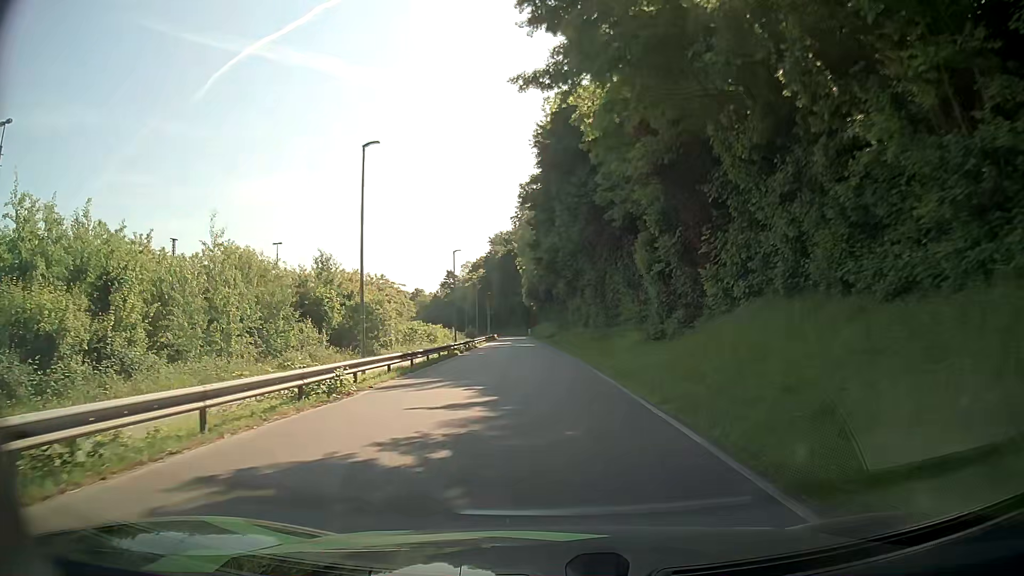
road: residential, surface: asphalt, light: Day
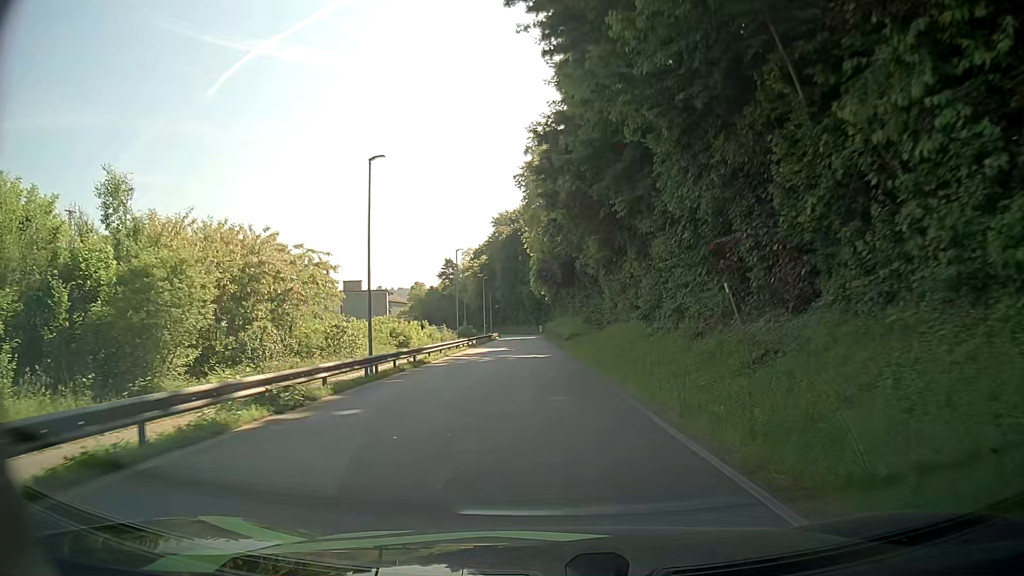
(-0.6, +29.8) m; -1°
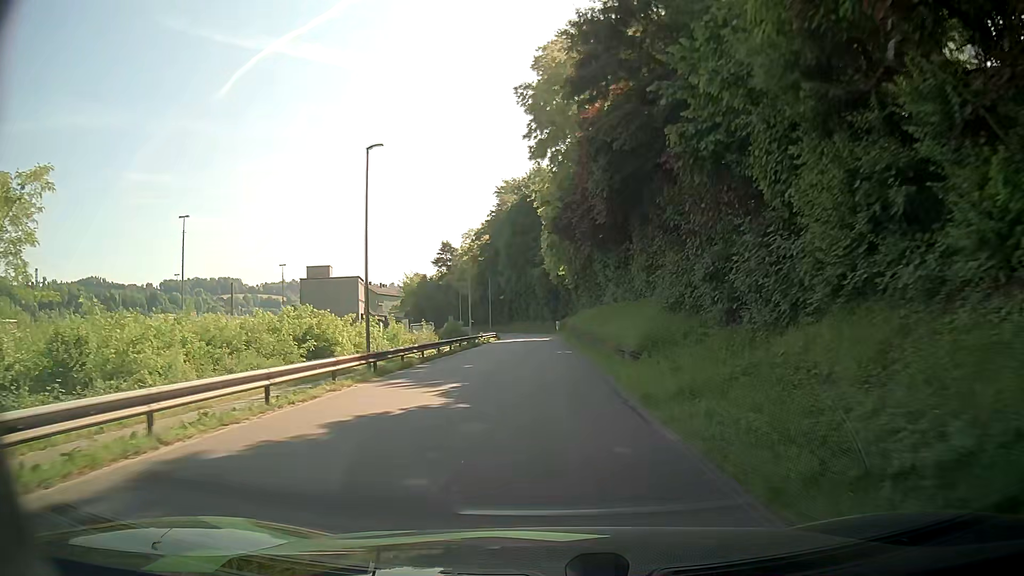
(-0.6, +31.5) m; -1°
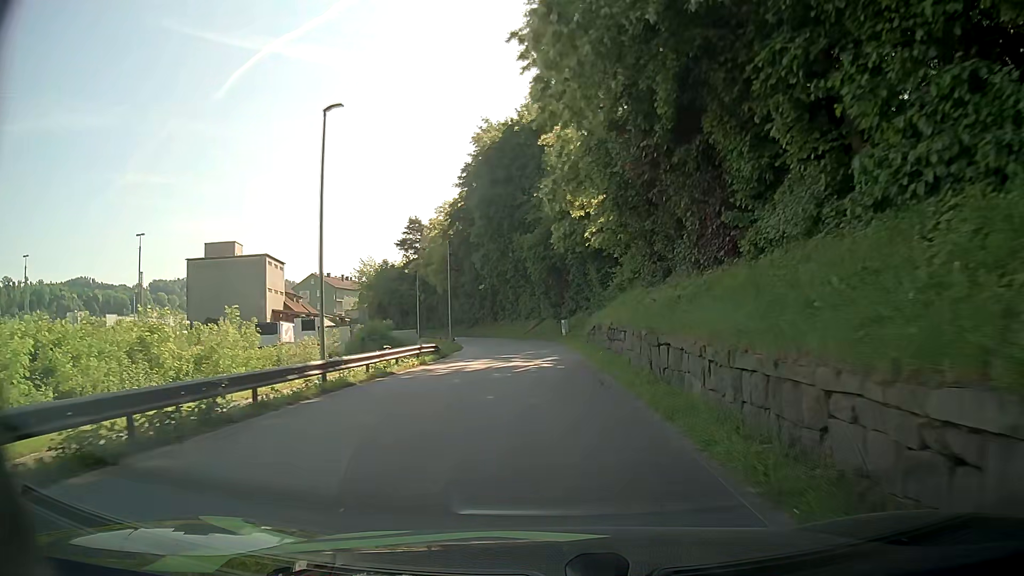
(-0.5, +36.2) m; -1°
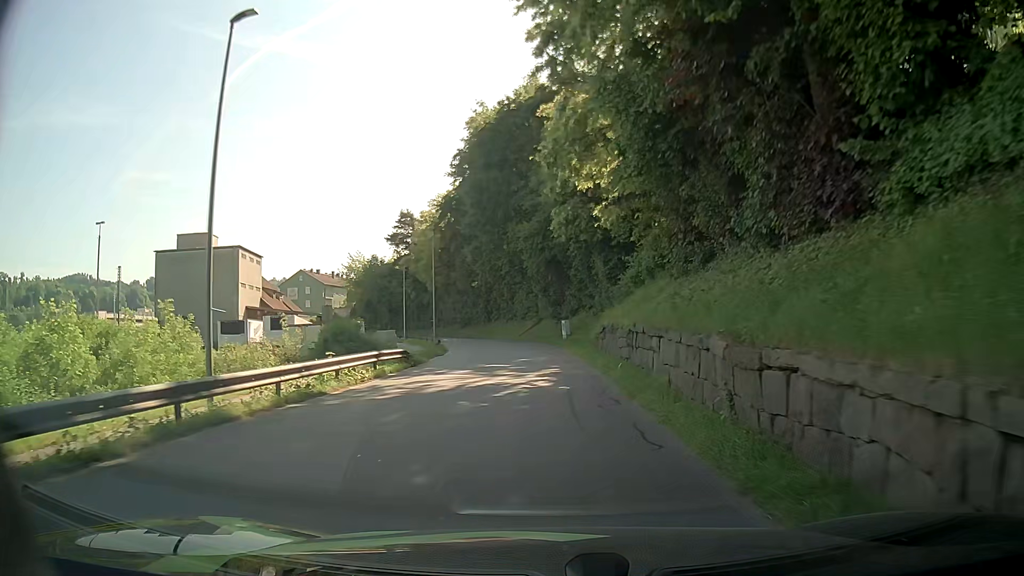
(+0.1, +6.6) m; +1°
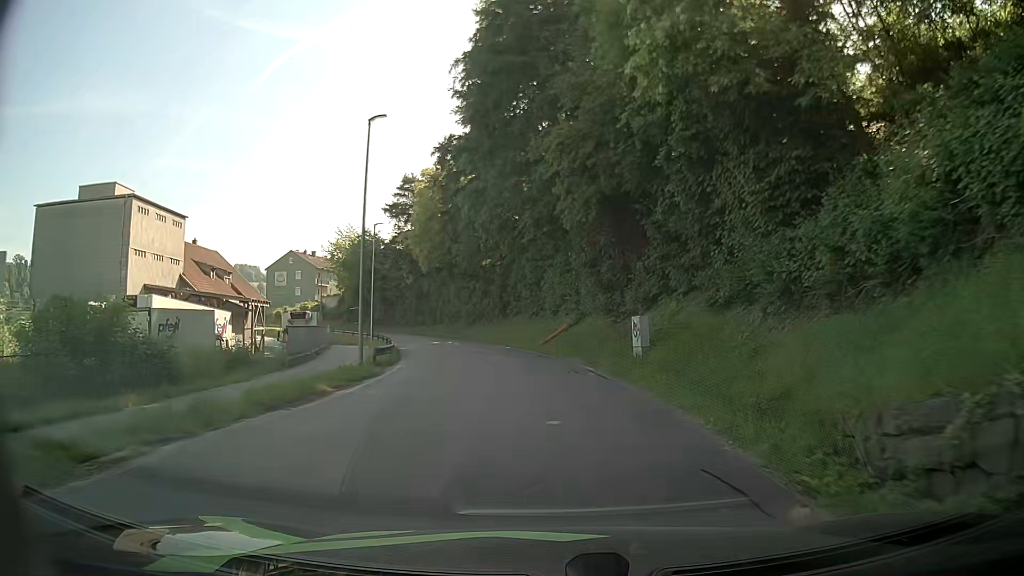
(-0.8, +24.3) m; -3°
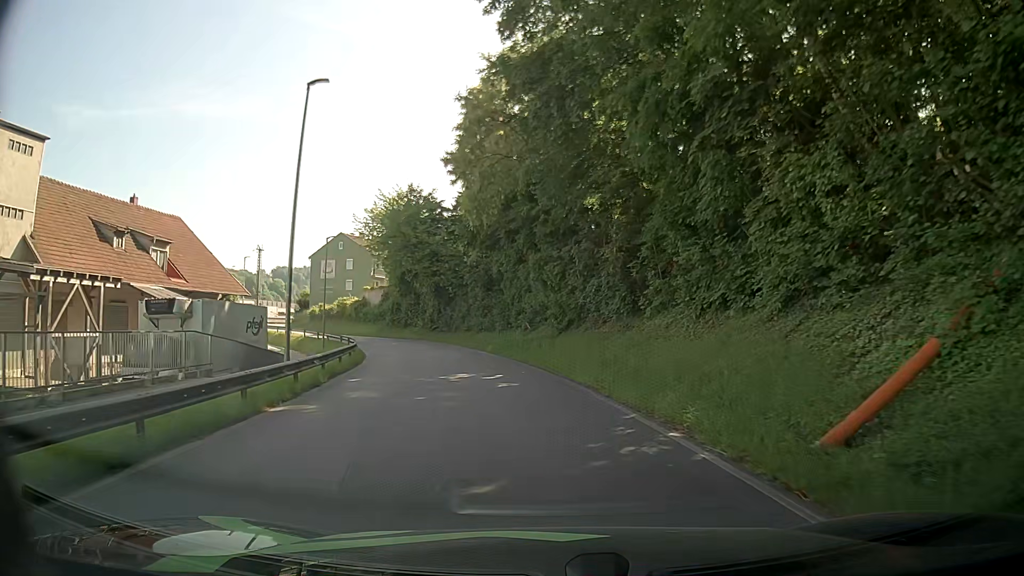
(-2.1, +28.7) m; -10°
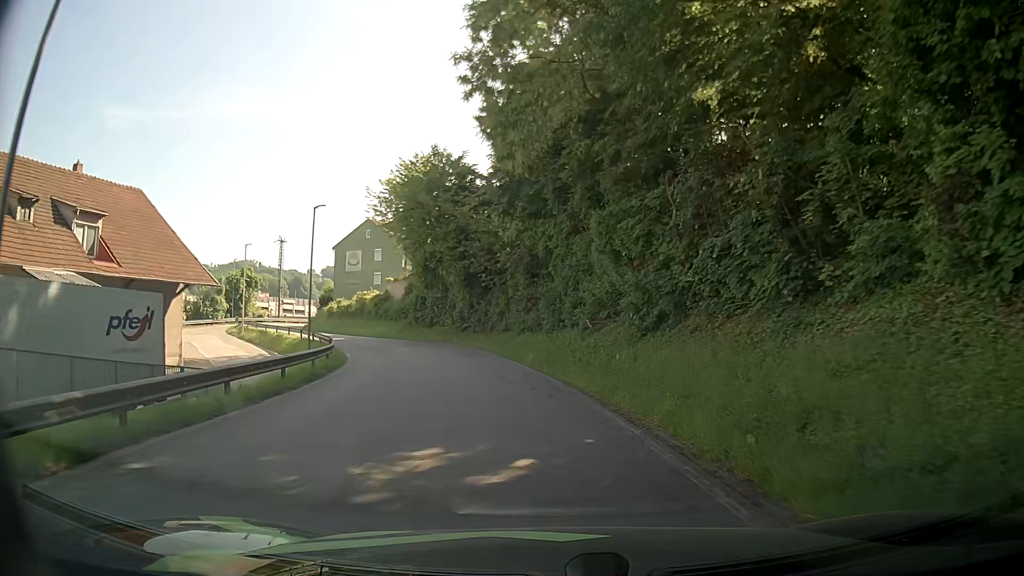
(-0.5, +12.1) m; -5°
(0, +10) (-2, +20) (-4, +30) (-8, +39) (-13, +48) (-18, +56) (-24, +64) (-28, +73) (-30, +83) (-28, +93) m
